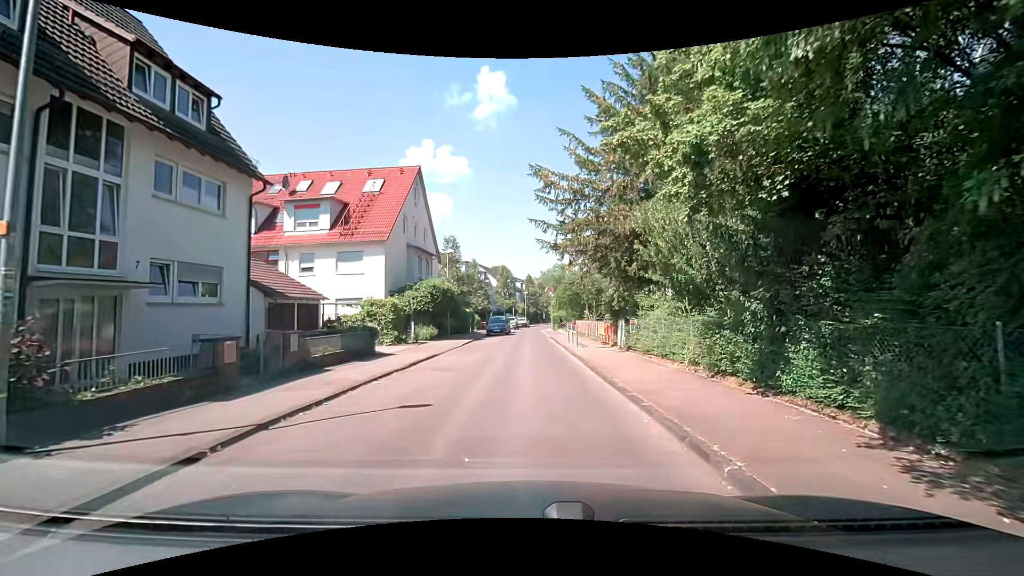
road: residential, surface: asphalt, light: Day
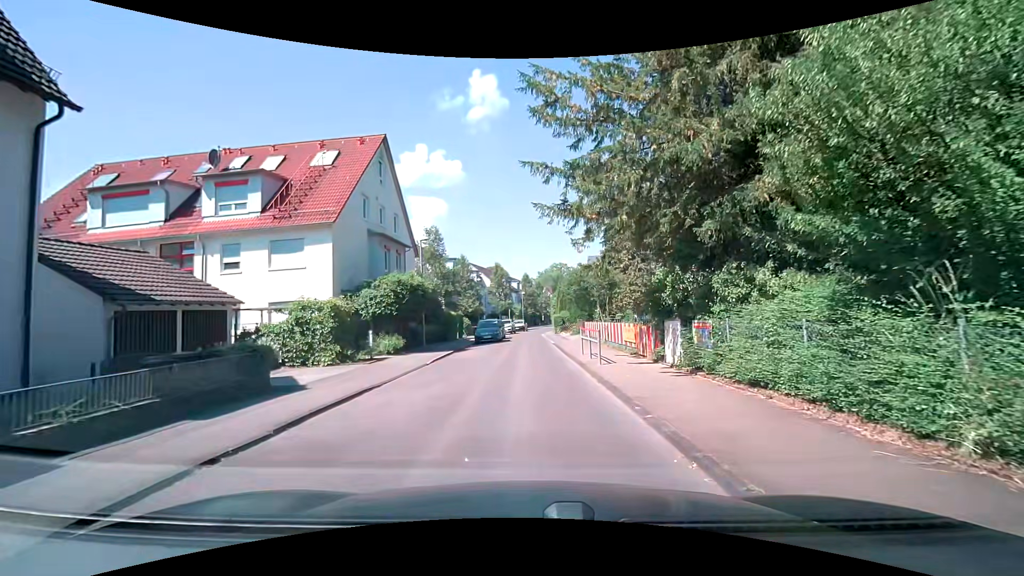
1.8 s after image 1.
(0.0, +7.5) m; +1°
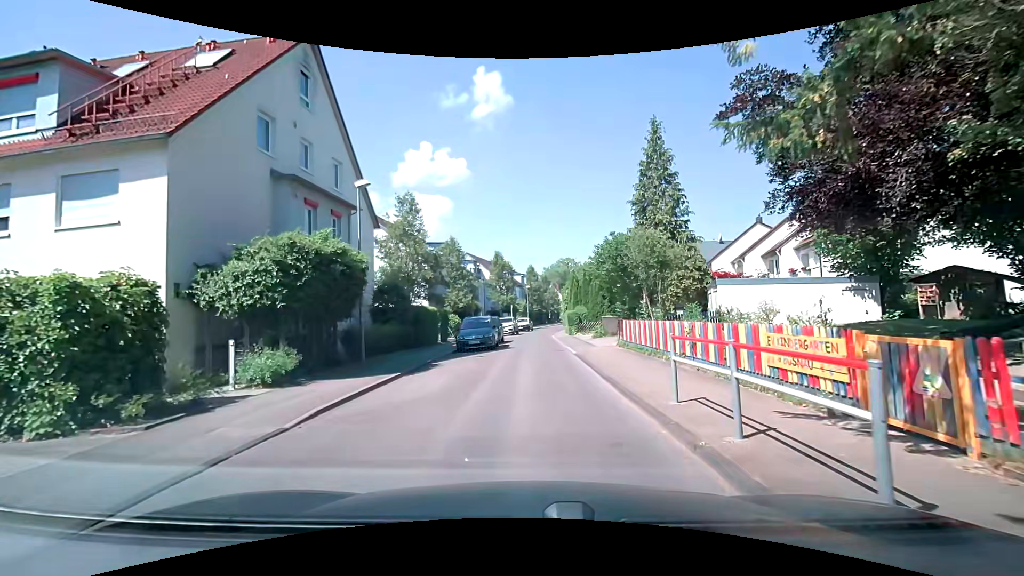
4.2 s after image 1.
(-0.2, +10.9) m; -1°
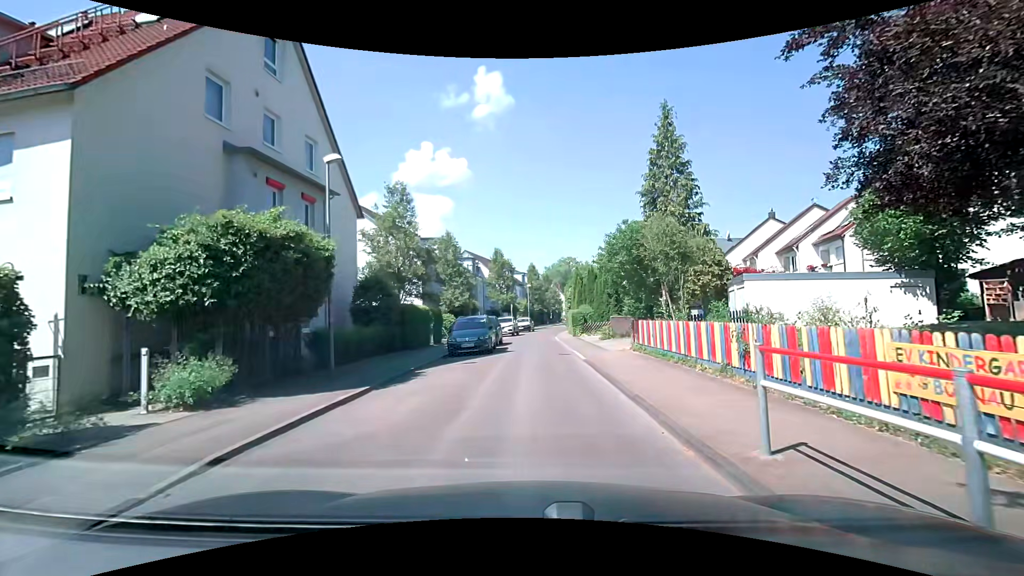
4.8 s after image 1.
(0.0, +2.6) m; +1°
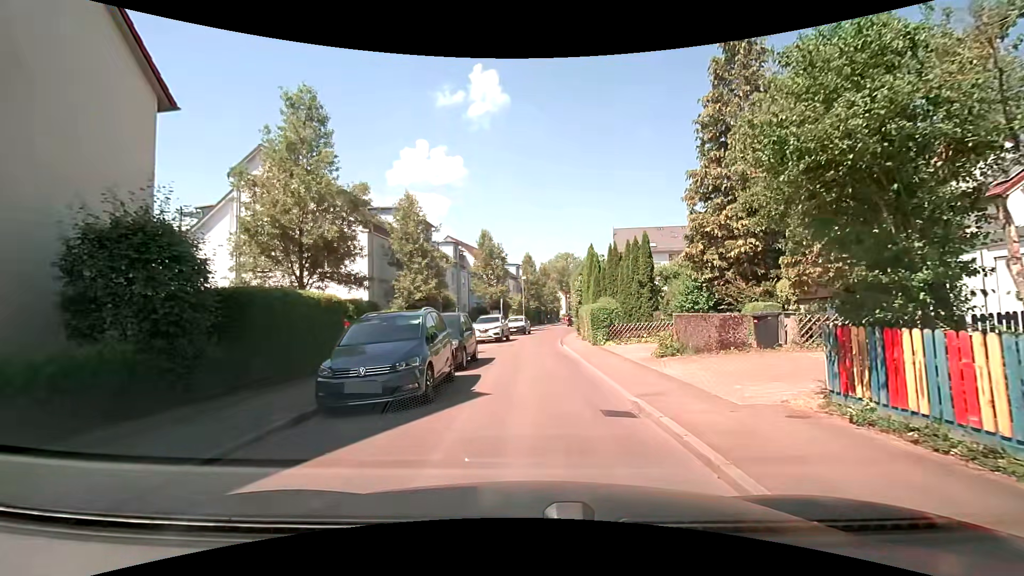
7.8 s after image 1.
(-0.2, +12.2) m; 0°
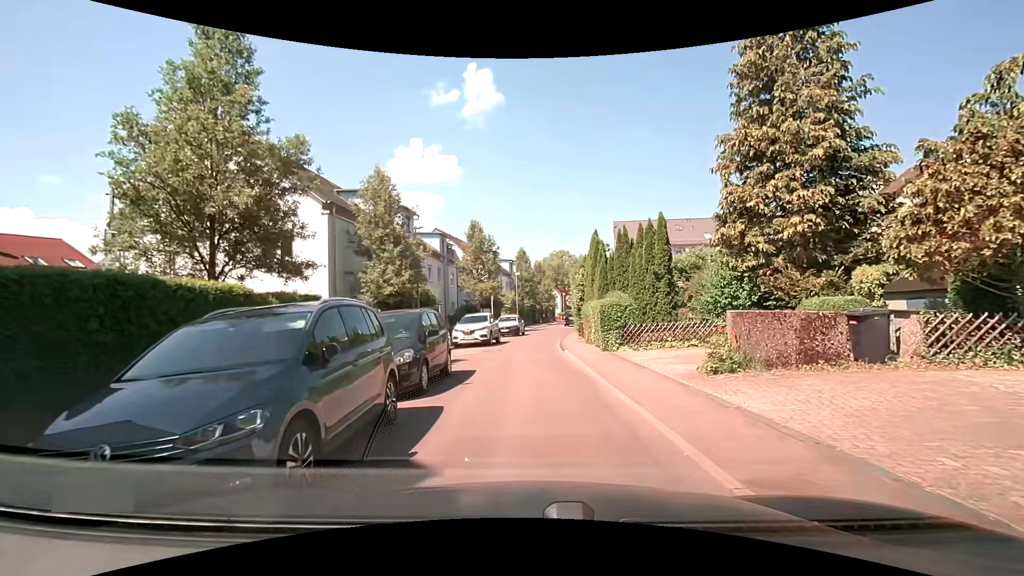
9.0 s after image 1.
(0.0, +4.5) m; +1°
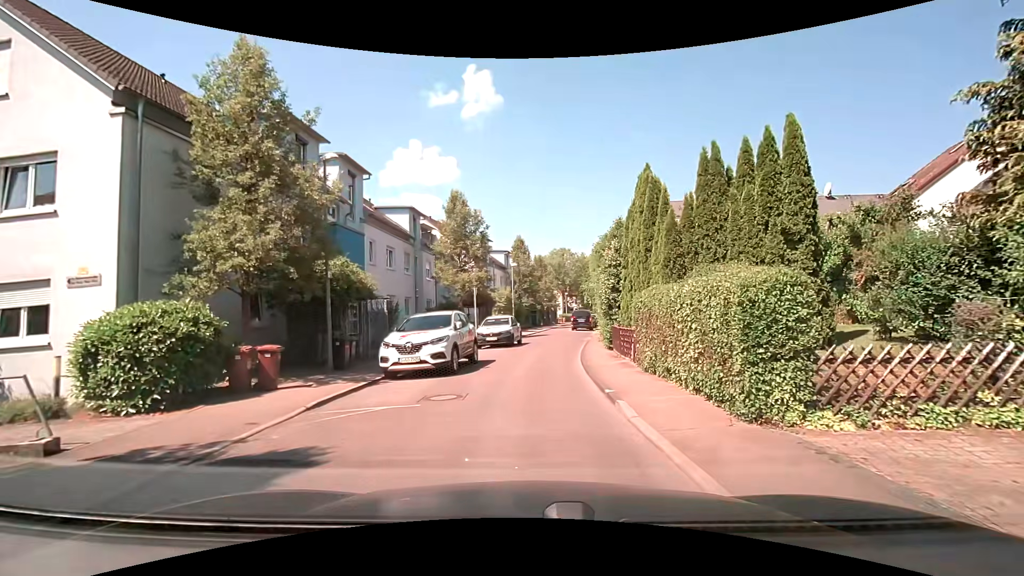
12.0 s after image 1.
(-0.1, +11.4) m; -1°
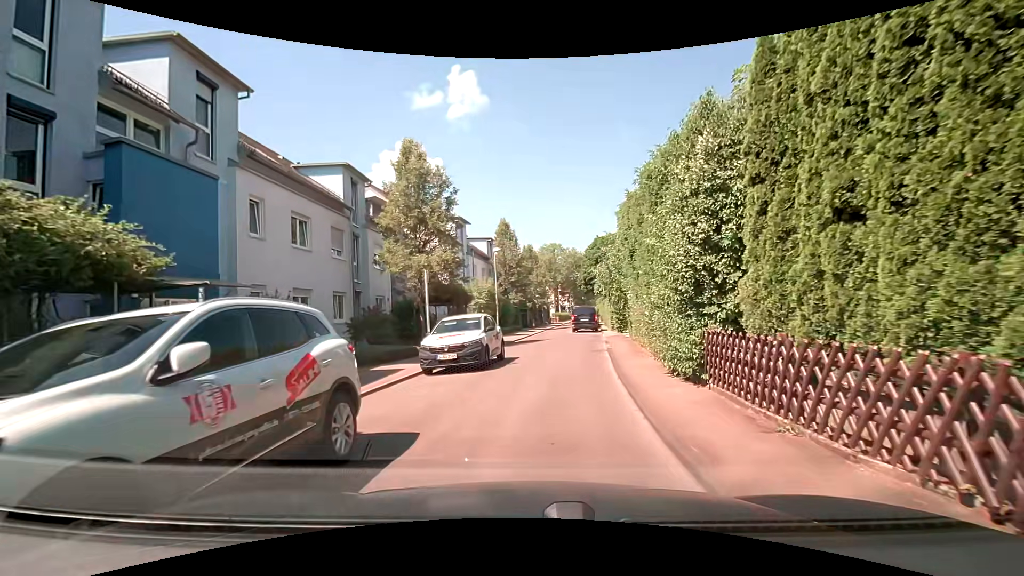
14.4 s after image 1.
(+0.2, +10.2) m; +3°
(0, +10) (+1, +20) (+1, +30) (+1, +40) (+2, +50) (+3, +60) (+4, +70) (+5, +80) (+6, +90) (+7, +100) m
